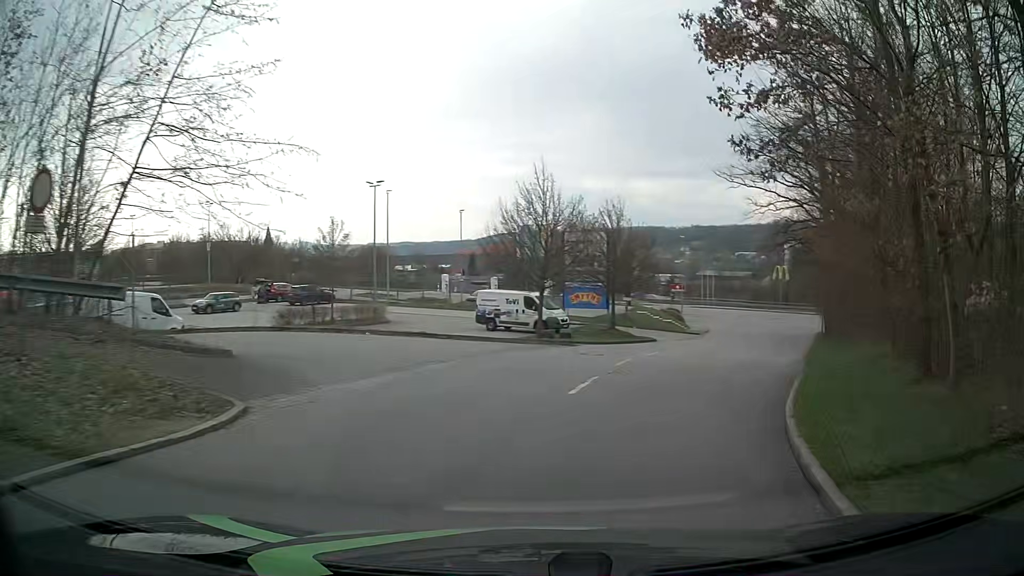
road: tertiary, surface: asphalt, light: Day
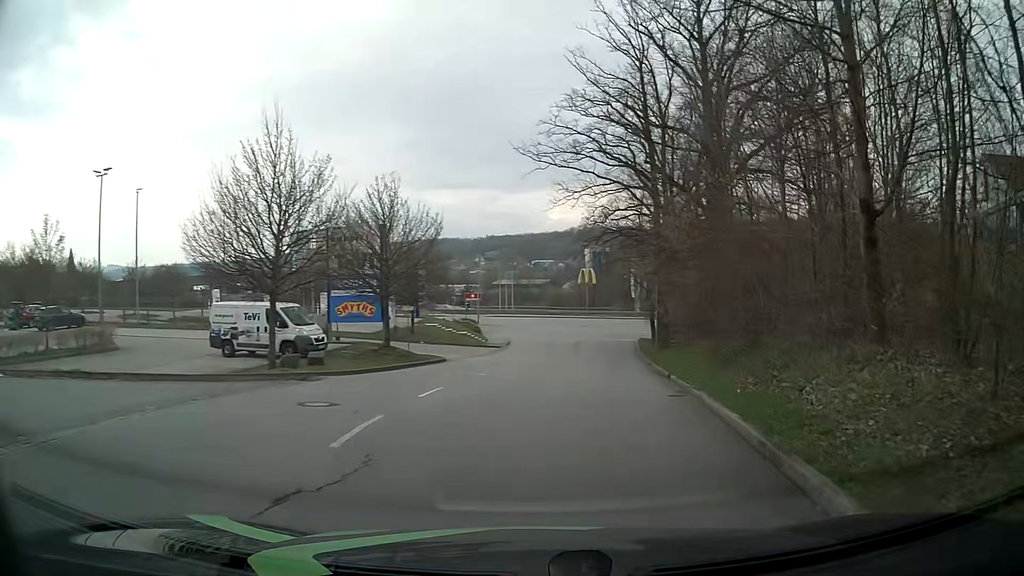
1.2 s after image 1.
(+1.5, +9.5) m; +17°
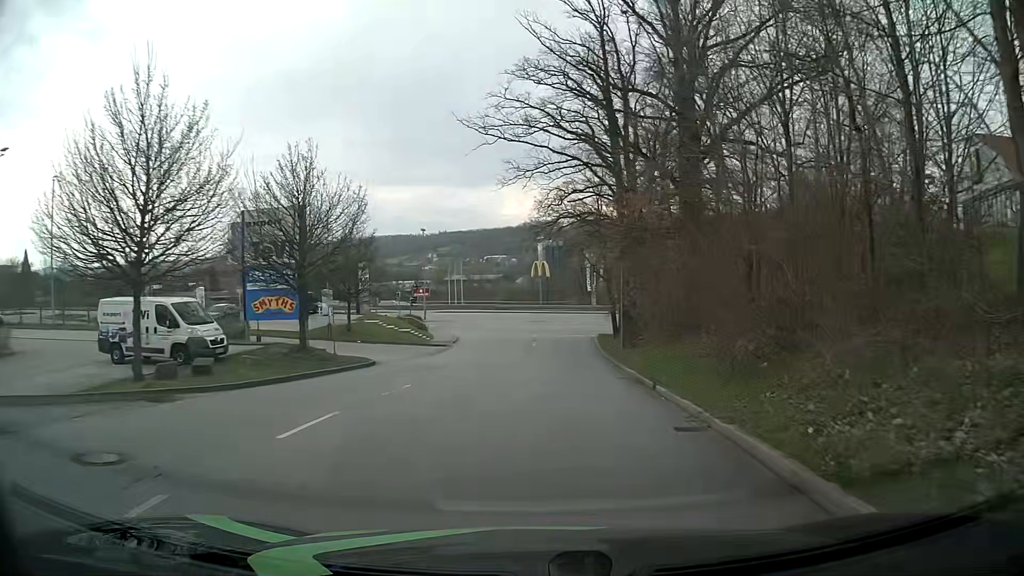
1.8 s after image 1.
(+0.2, +5.2) m; +4°
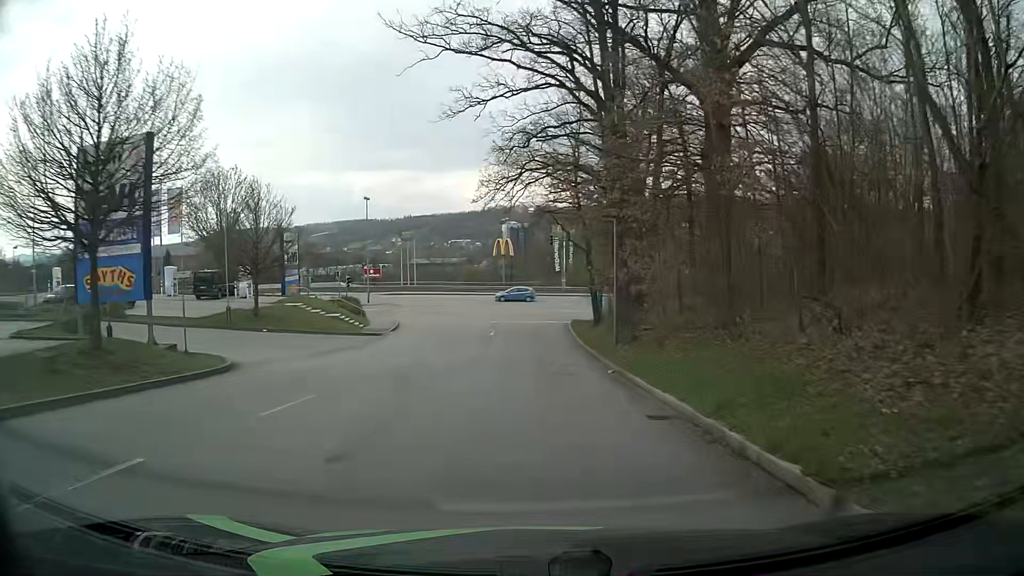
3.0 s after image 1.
(+0.3, +10.9) m; +3°
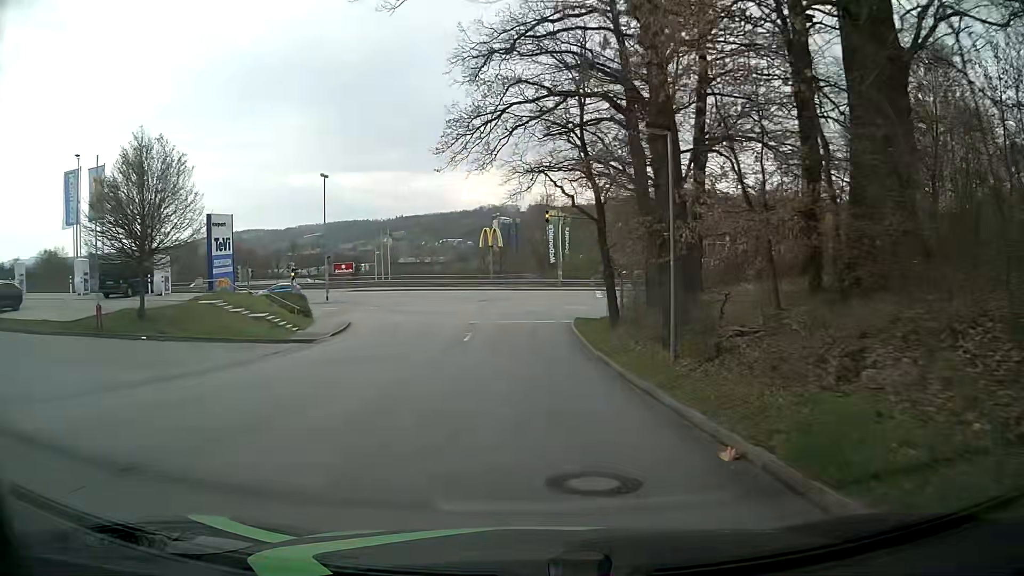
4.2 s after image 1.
(0.0, +11.3) m; 0°
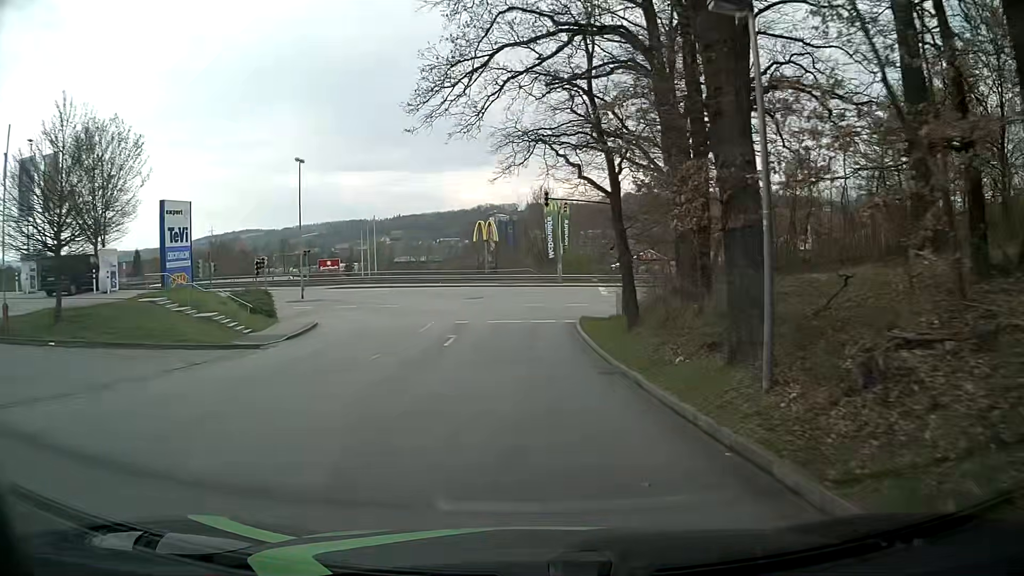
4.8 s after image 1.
(0.0, +5.5) m; 0°
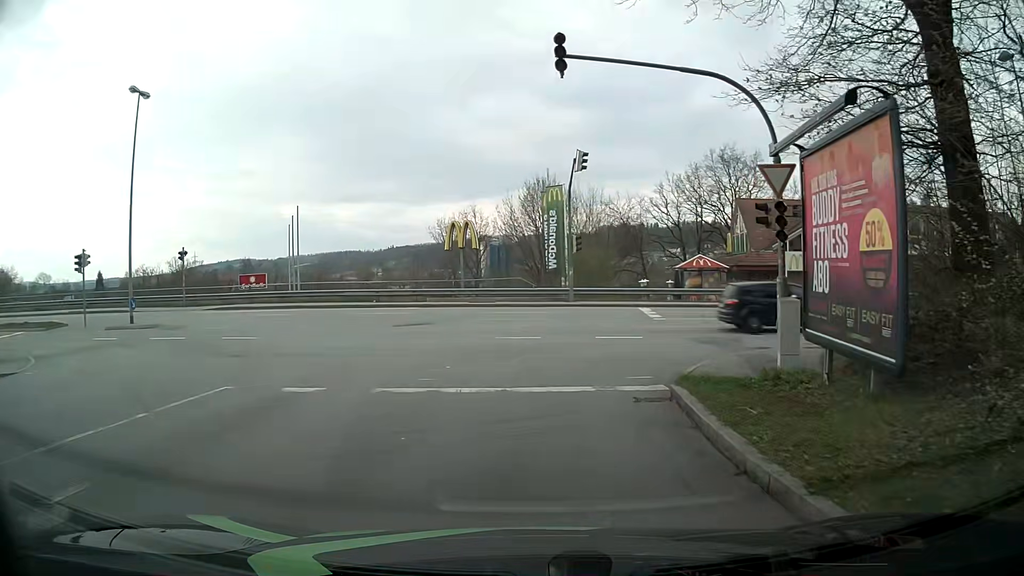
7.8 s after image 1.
(0.0, +21.8) m; +1°
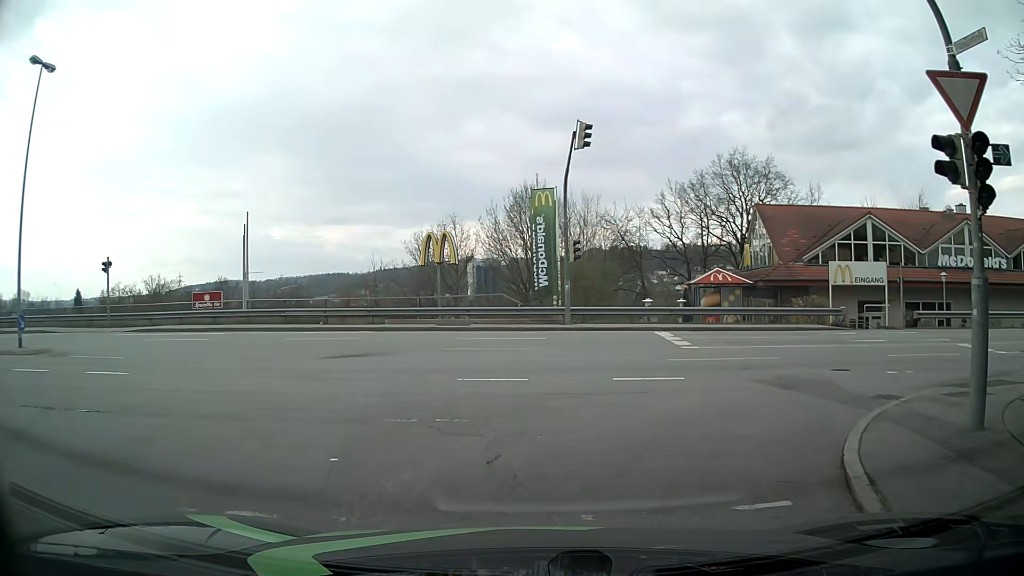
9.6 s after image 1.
(-0.1, +6.9) m; +1°
